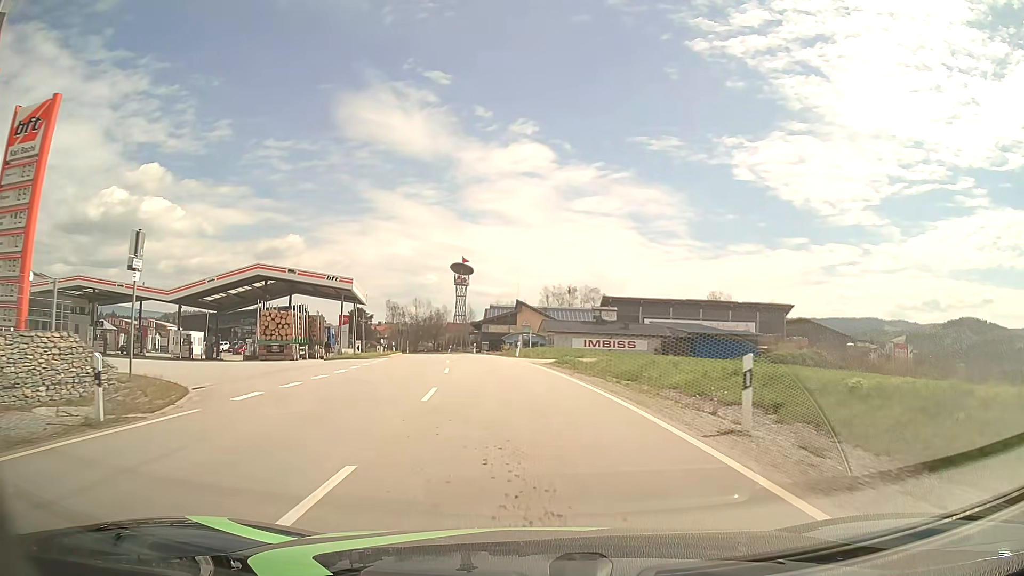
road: tertiary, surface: asphalt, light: Day
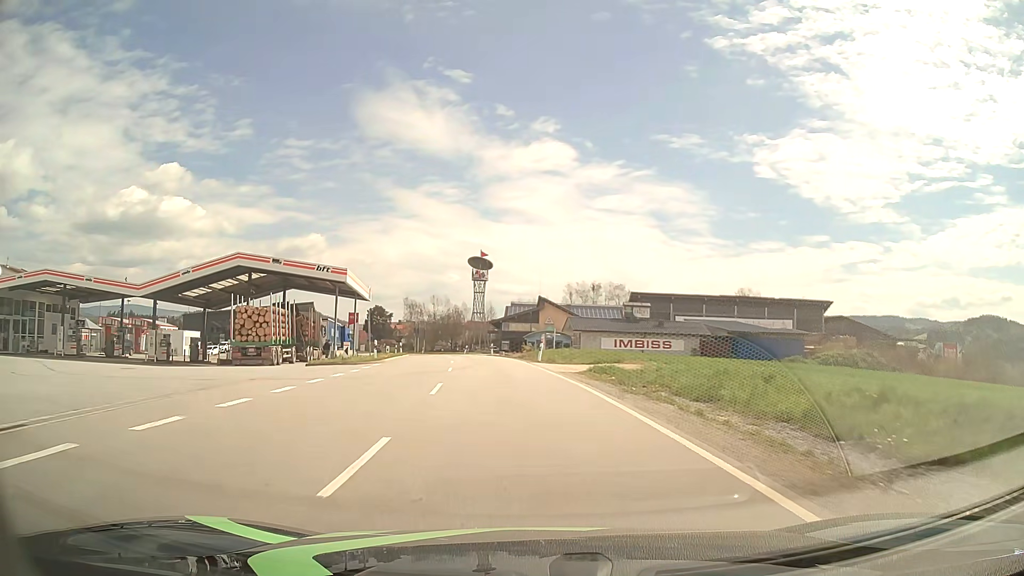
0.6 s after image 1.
(-0.2, +7.3) m; -2°
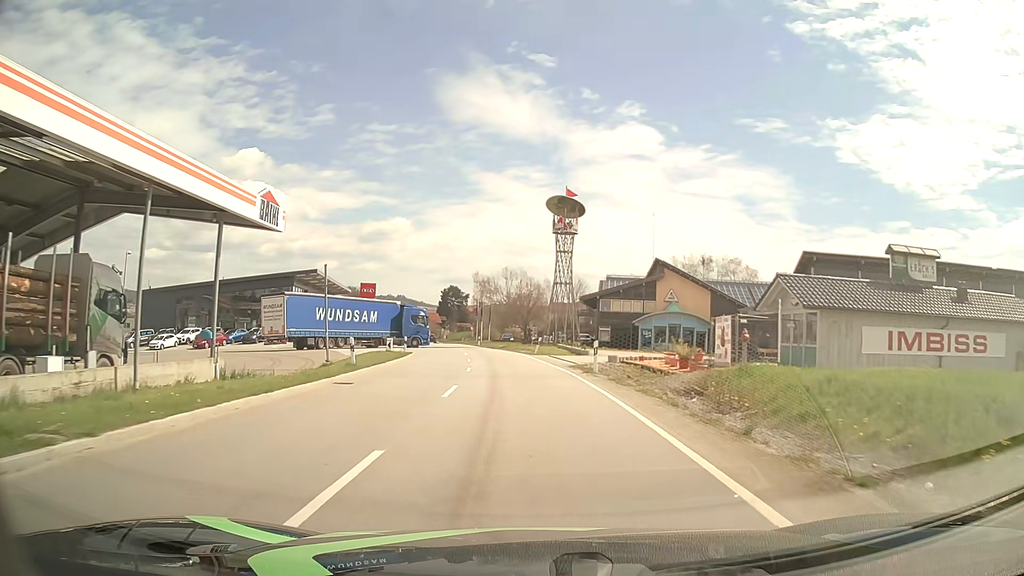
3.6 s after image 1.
(-2.6, +37.4) m; -7°
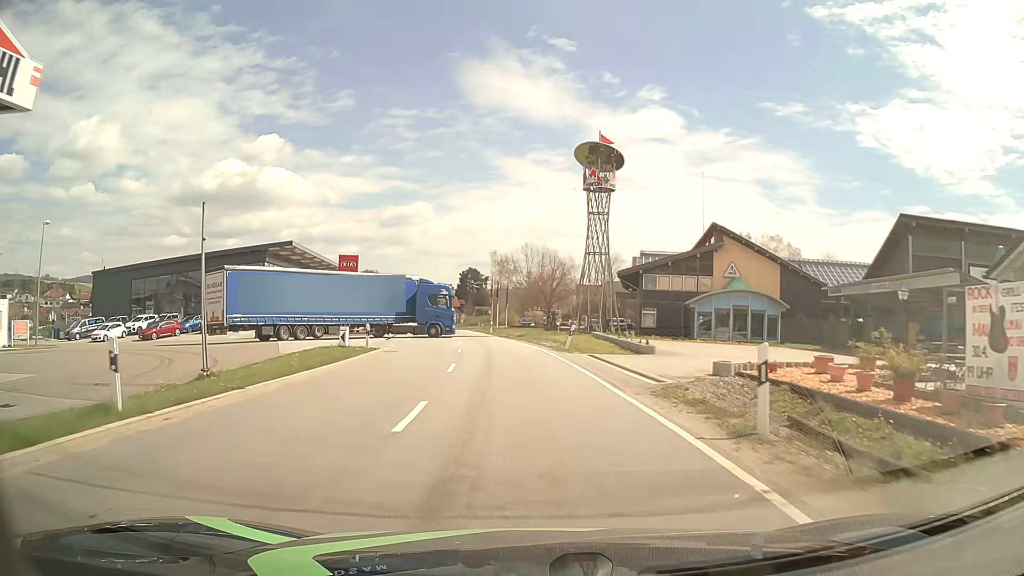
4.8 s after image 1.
(-0.2, +14.3) m; -2°
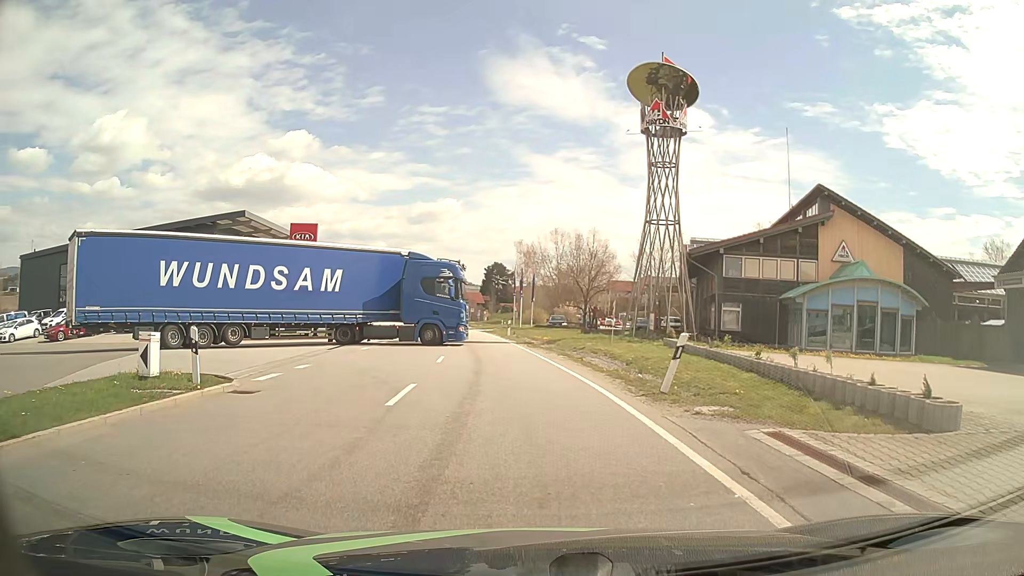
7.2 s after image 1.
(-0.3, +15.6) m; -2°
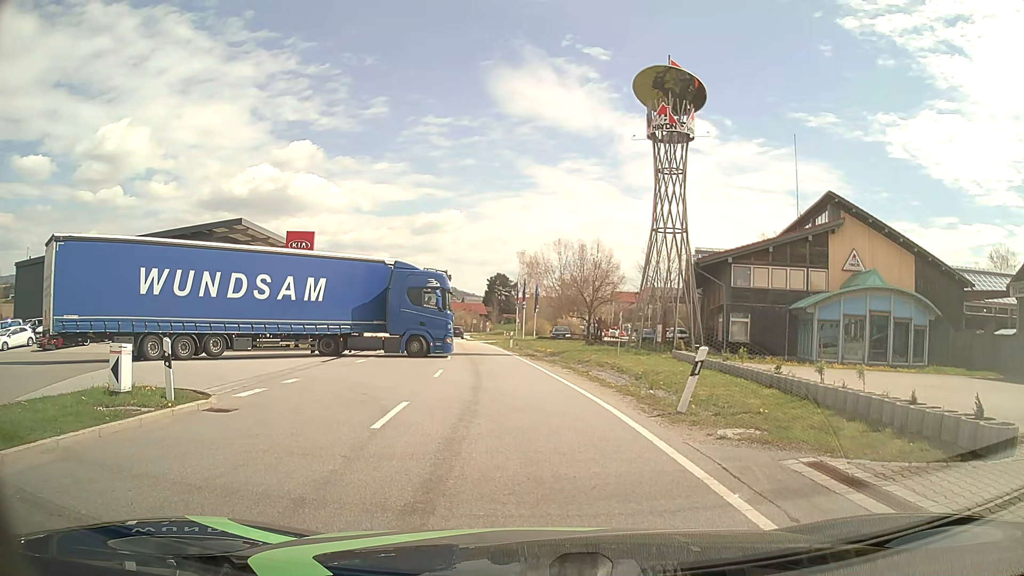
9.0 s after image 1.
(0.0, +1.0) m; -2°
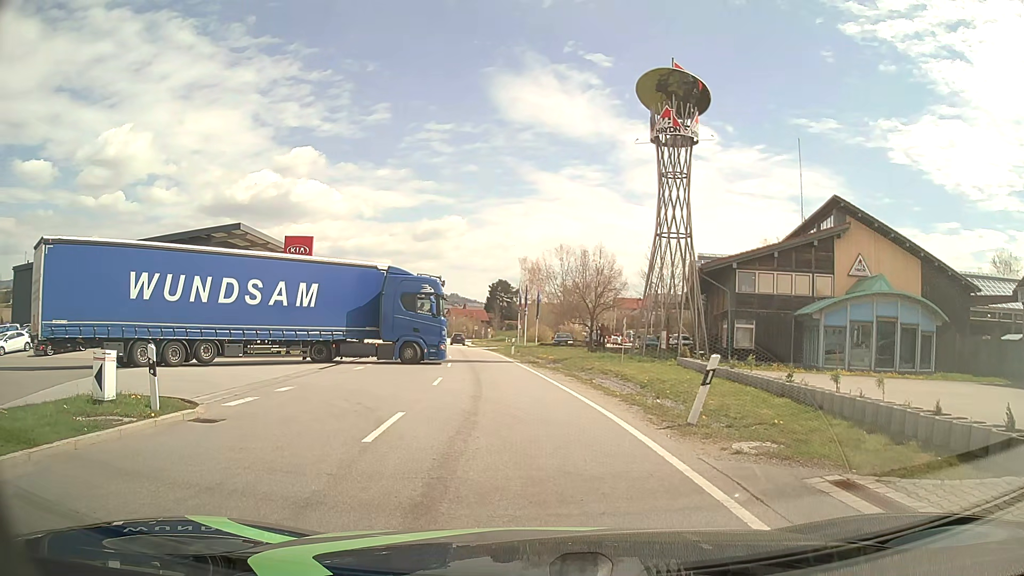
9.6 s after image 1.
(0.0, +0.7) m; +1°
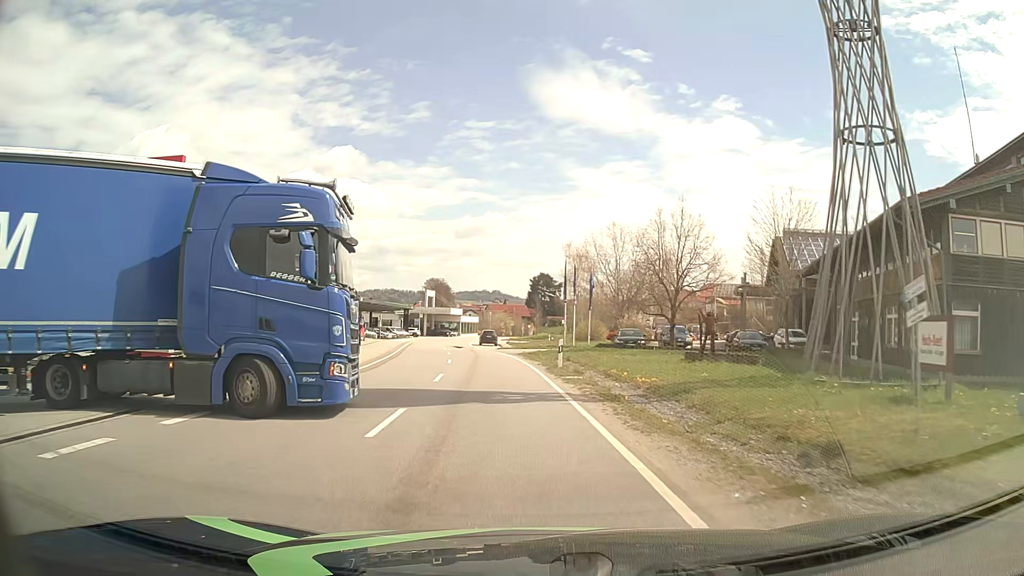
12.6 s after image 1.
(-0.6, +18.5) m; -4°
